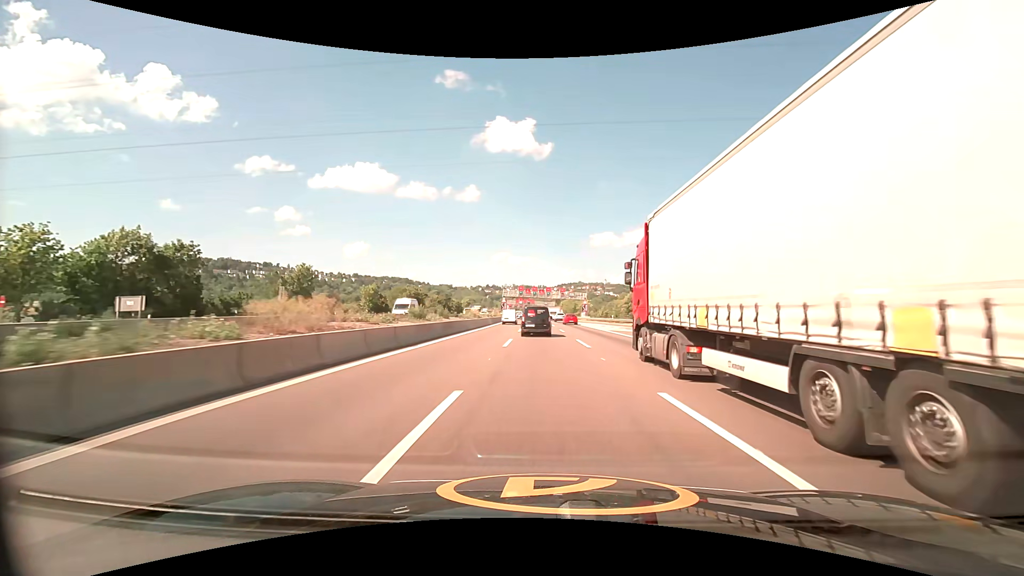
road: motorway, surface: asphalt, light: Day
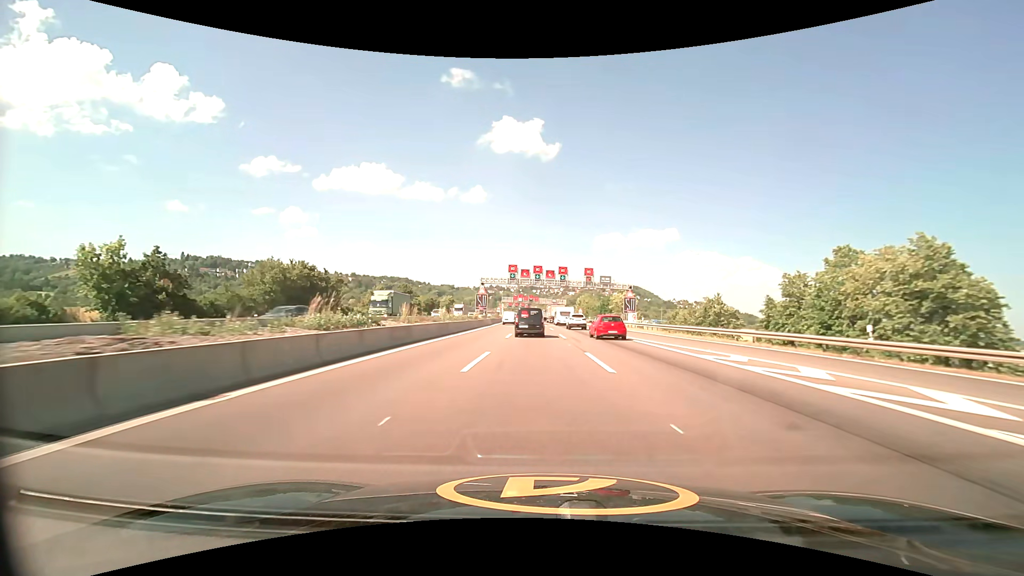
(-0.2, +62.6) m; -1°
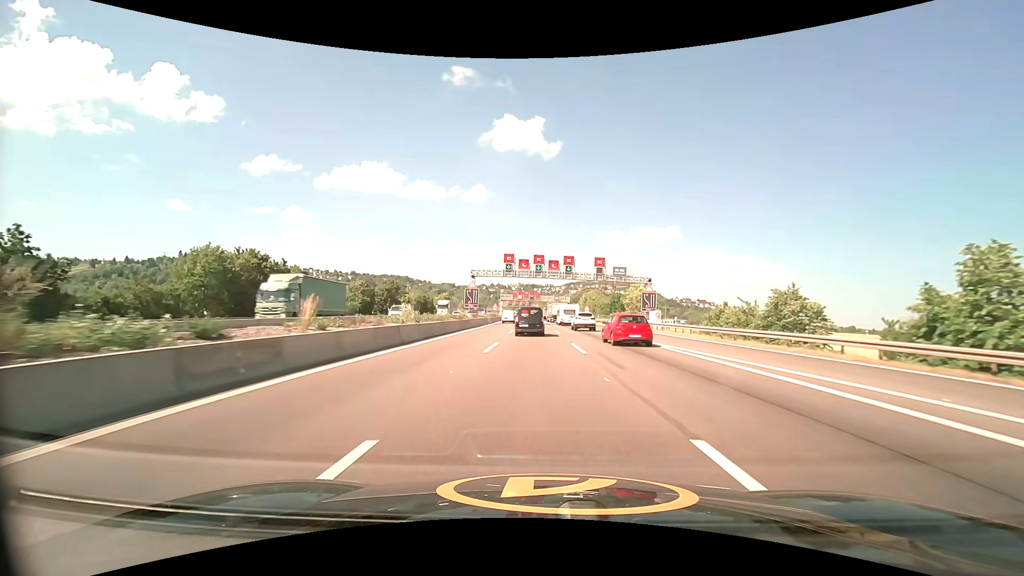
(0.0, +12.3) m; 0°
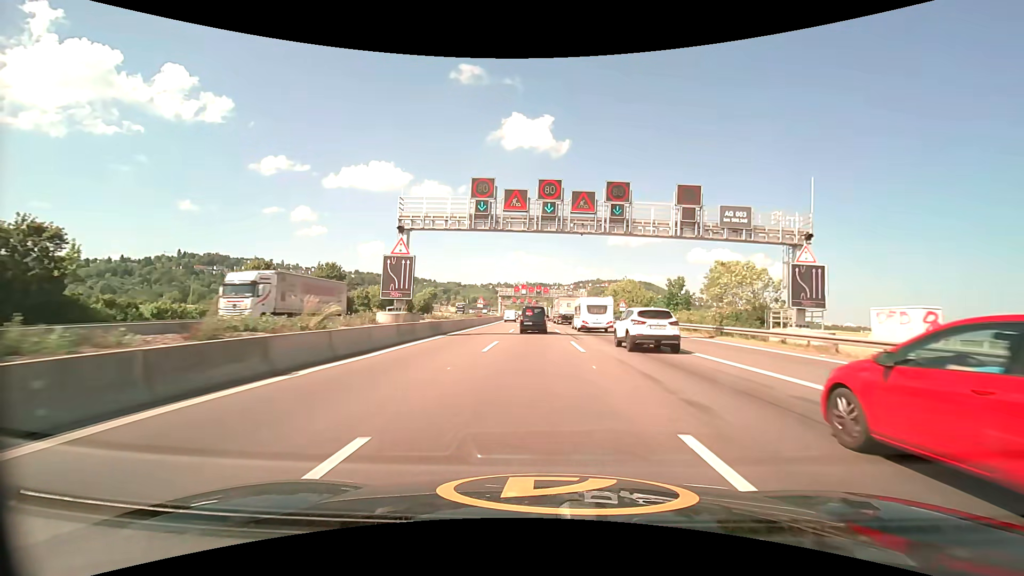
(-0.2, +35.6) m; -1°
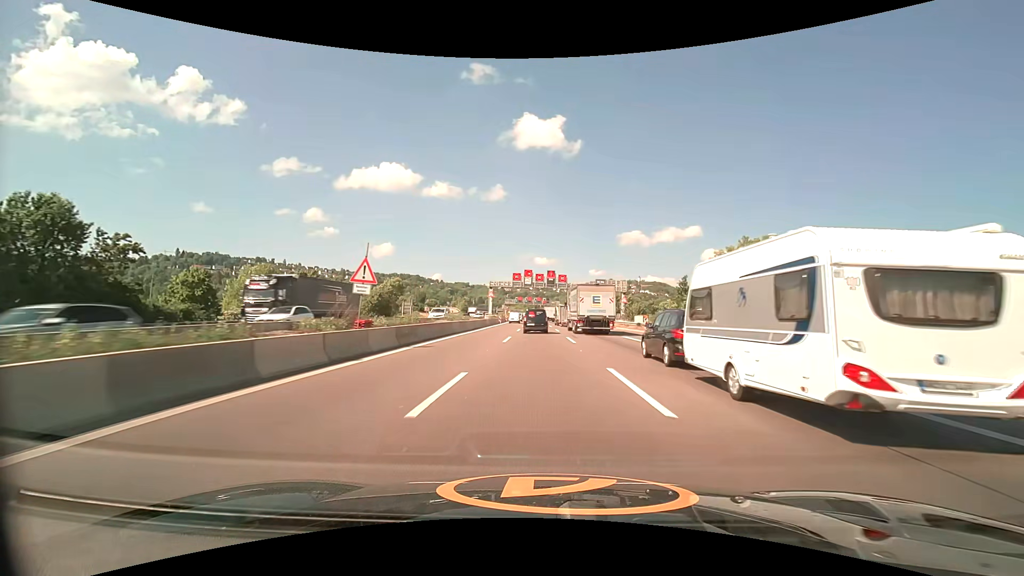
(-0.5, +46.9) m; -1°
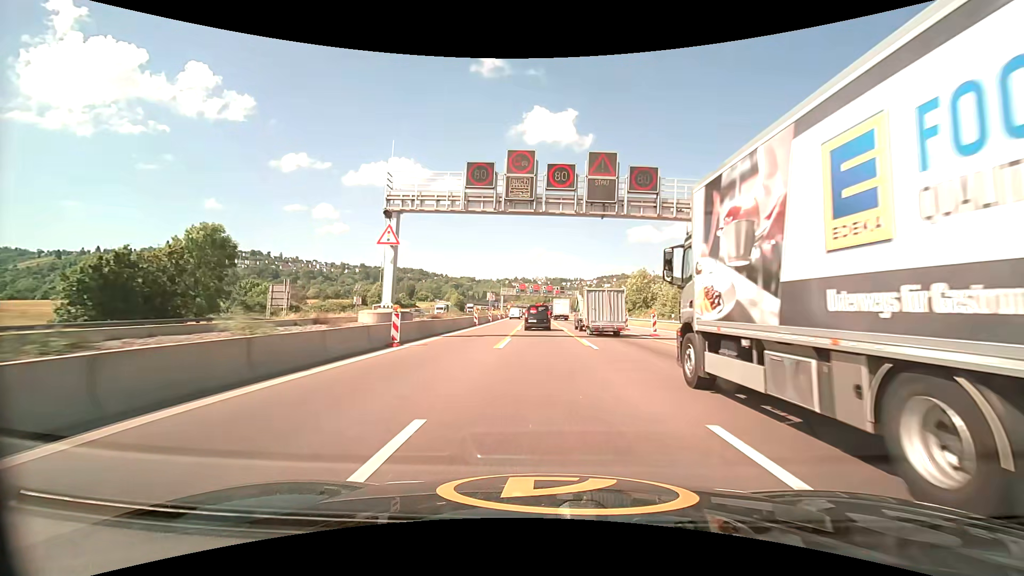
(-0.6, +60.4) m; -1°
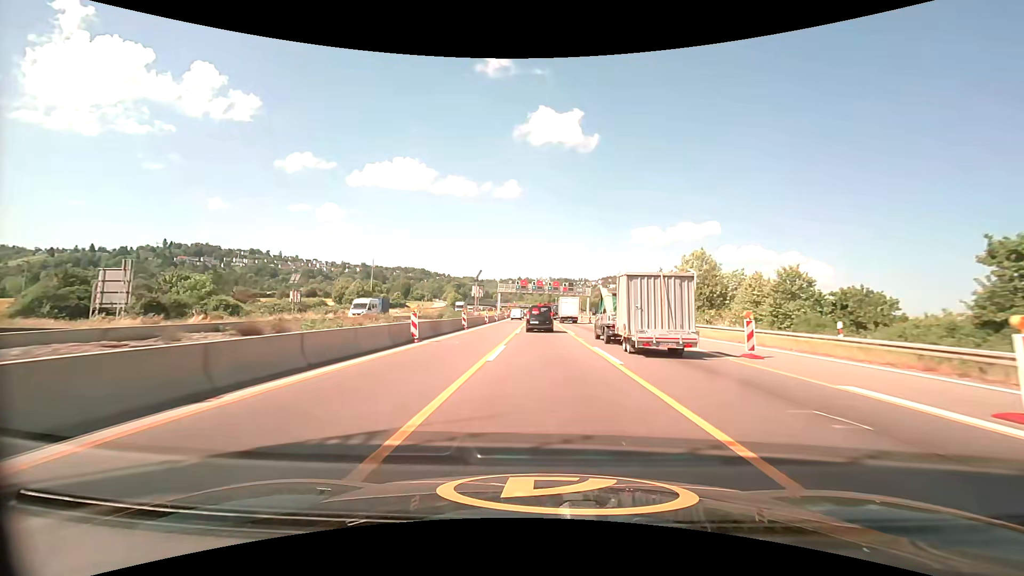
(-0.1, +22.3) m; 0°
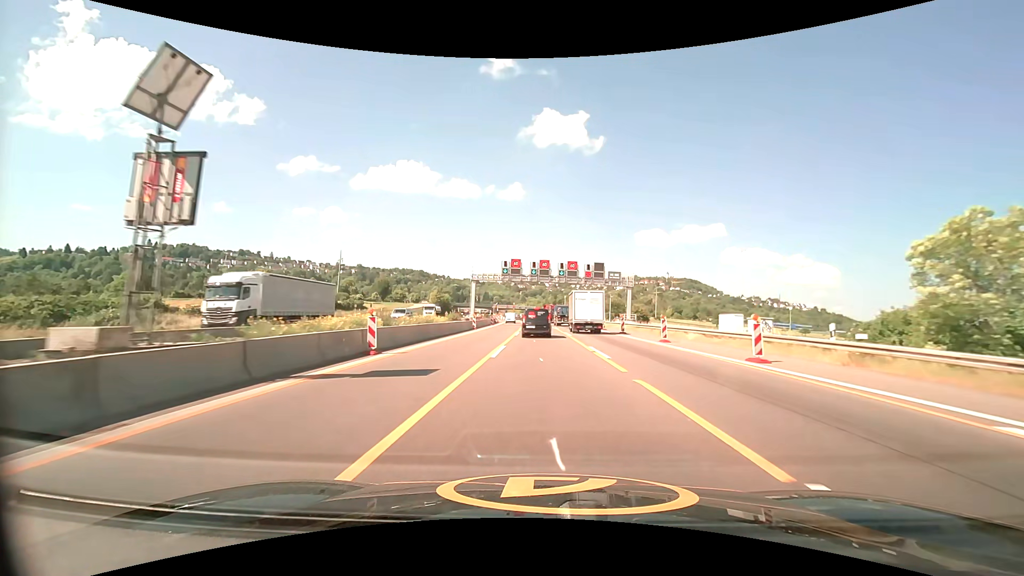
(-0.6, +50.9) m; -1°
(0, +10) (0, +20) (0, +30) (0, +40) (-1, +50) (-1, +60) (-1, +70) (-1, +80) (-2, +90) (-2, +100) m
